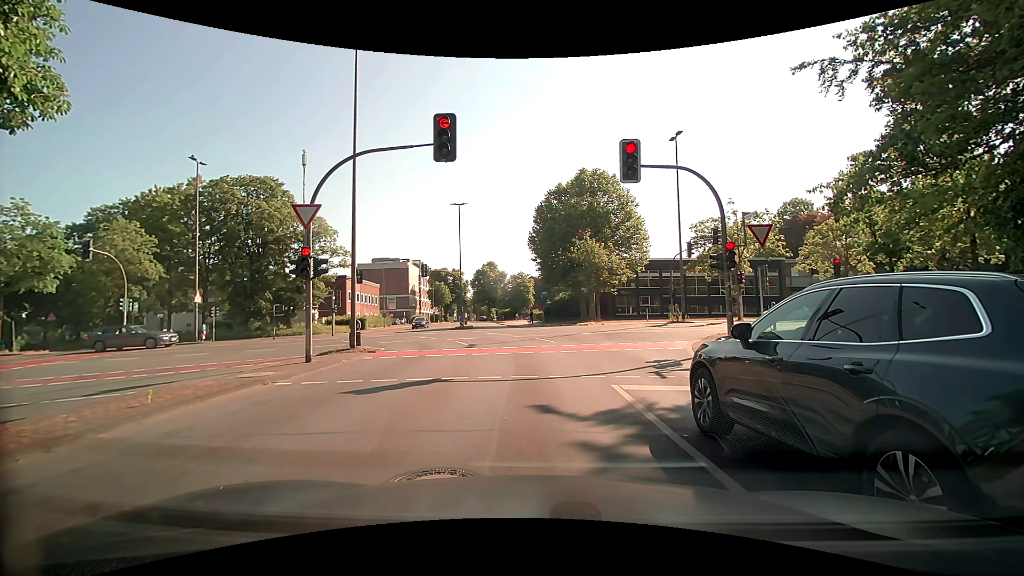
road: tertiary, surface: asphalt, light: Day
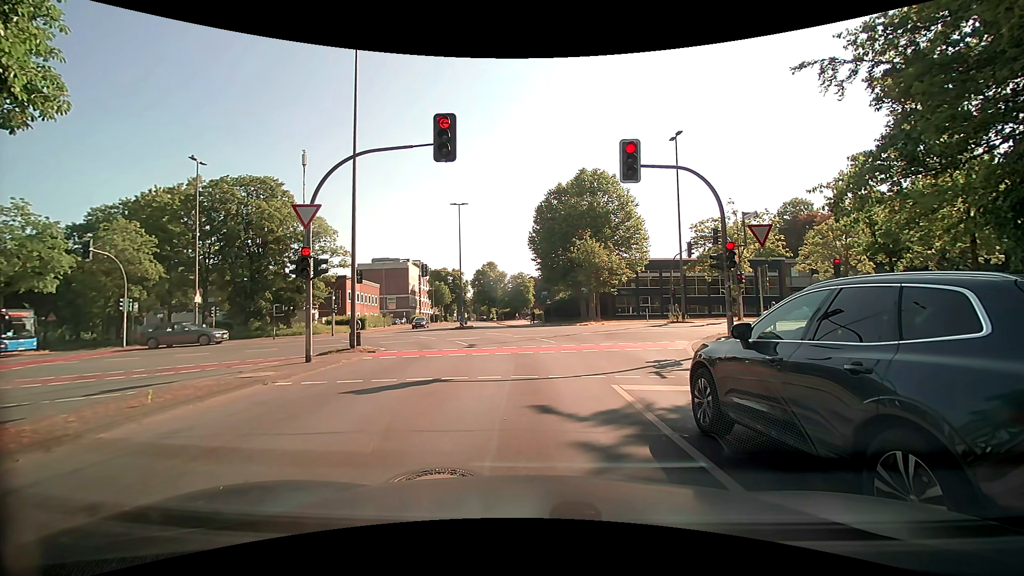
(0.0, 0.0) m; 0°
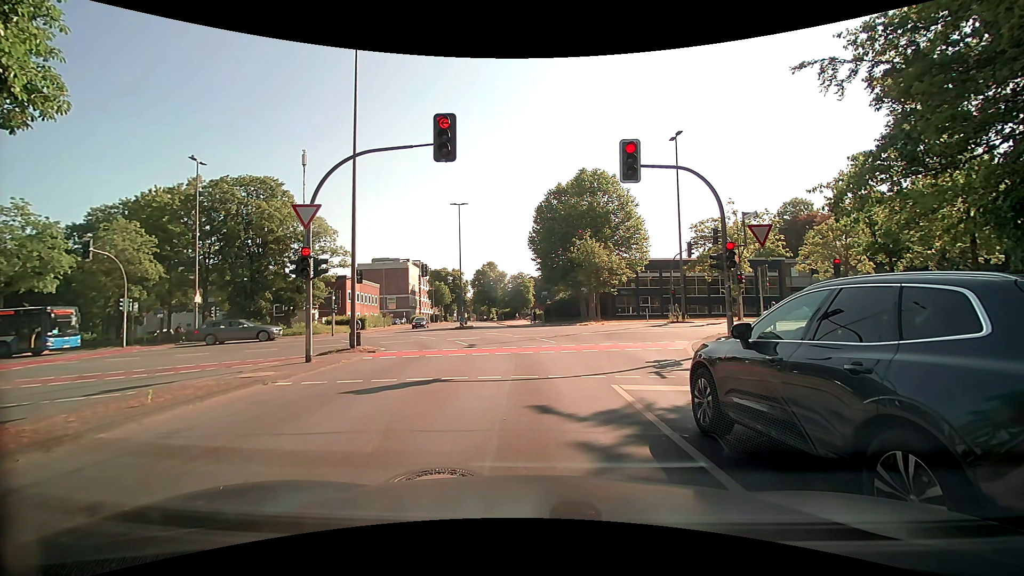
(0.0, 0.0) m; 0°
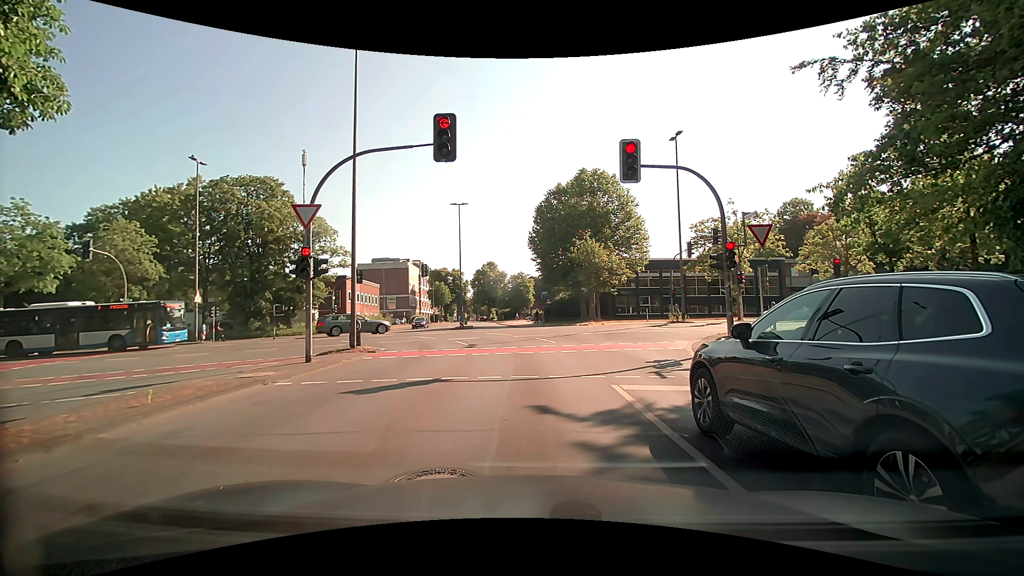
(0.0, 0.0) m; 0°
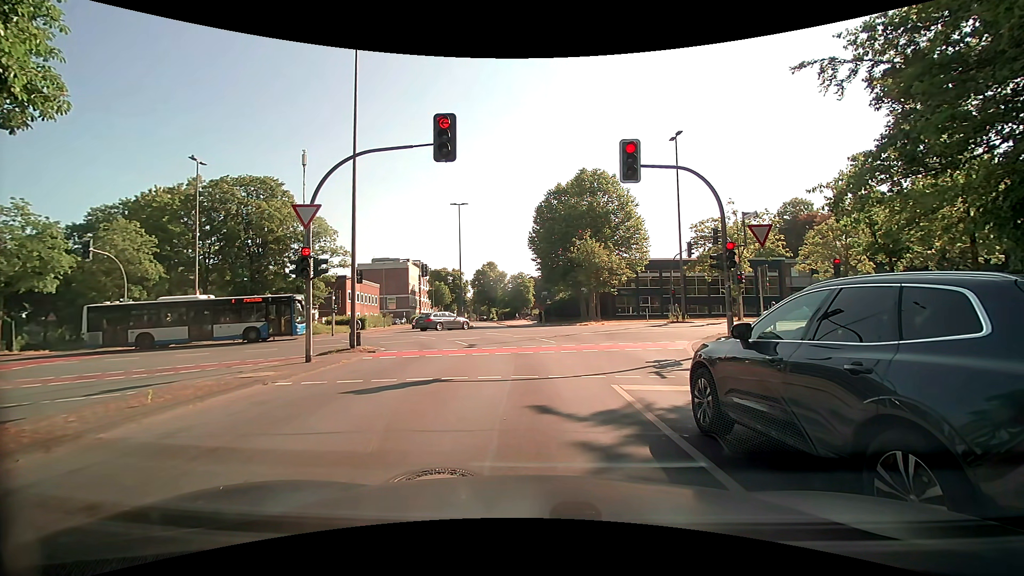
(0.0, 0.0) m; 0°
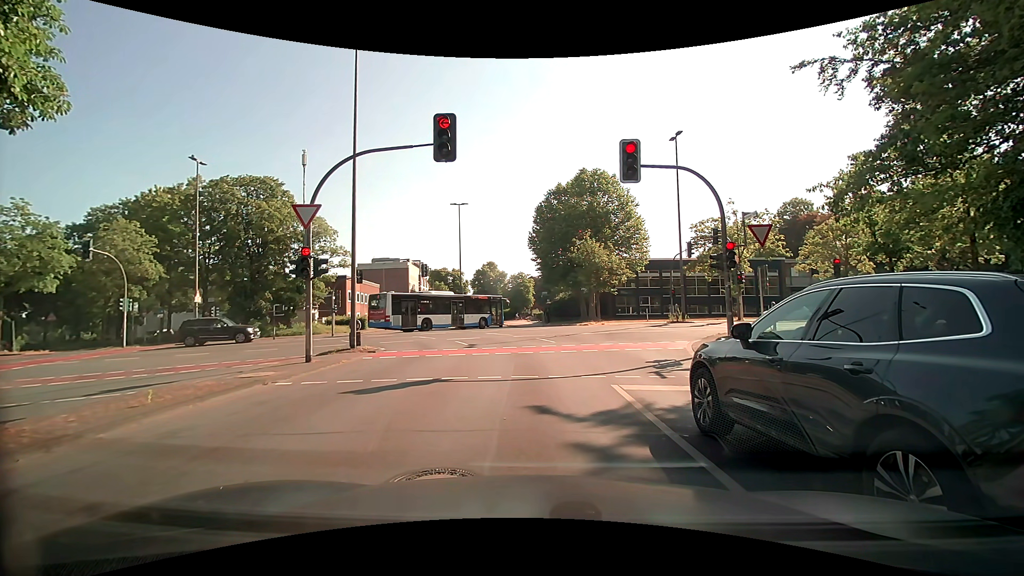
(0.0, 0.0) m; 0°
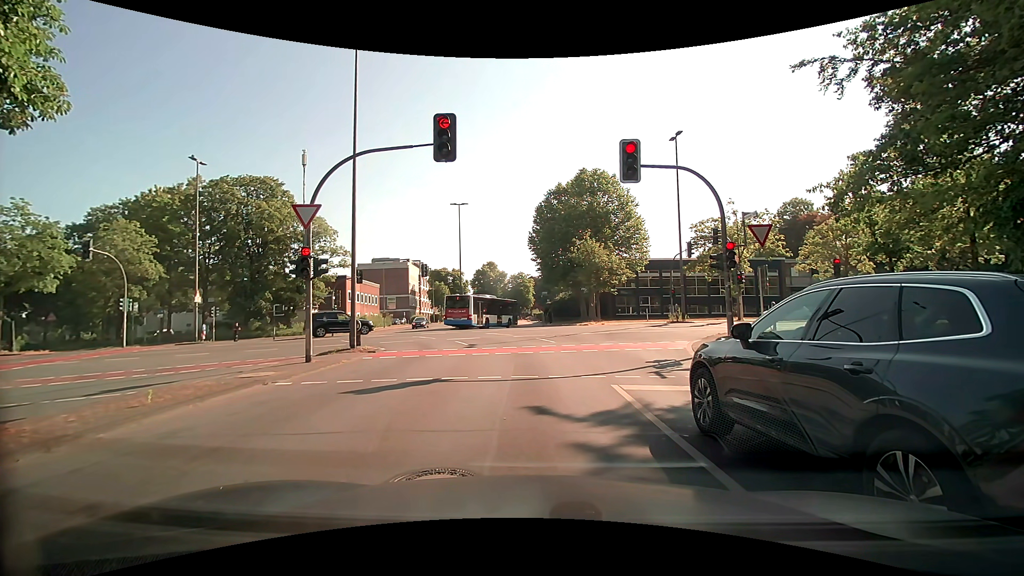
(0.0, 0.0) m; 0°
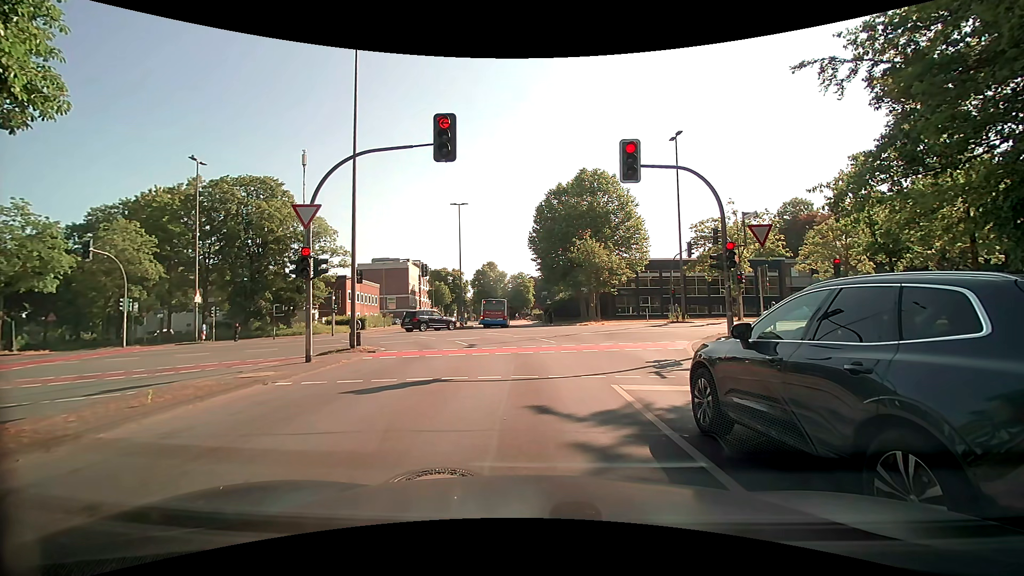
(0.0, 0.0) m; 0°
(0, +10) (-1, +20) (-5, +29) (-12, +36) (-21, +40) (-31, +40) (-41, +39) (-51, +38) (-60, +37) (-70, +35) m
